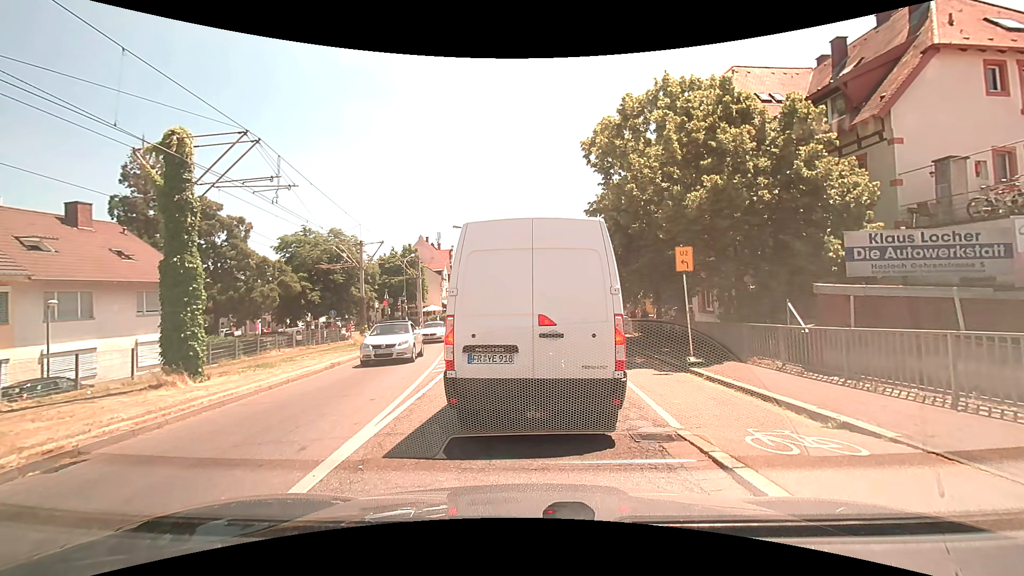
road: tertiary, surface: asphalt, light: Day
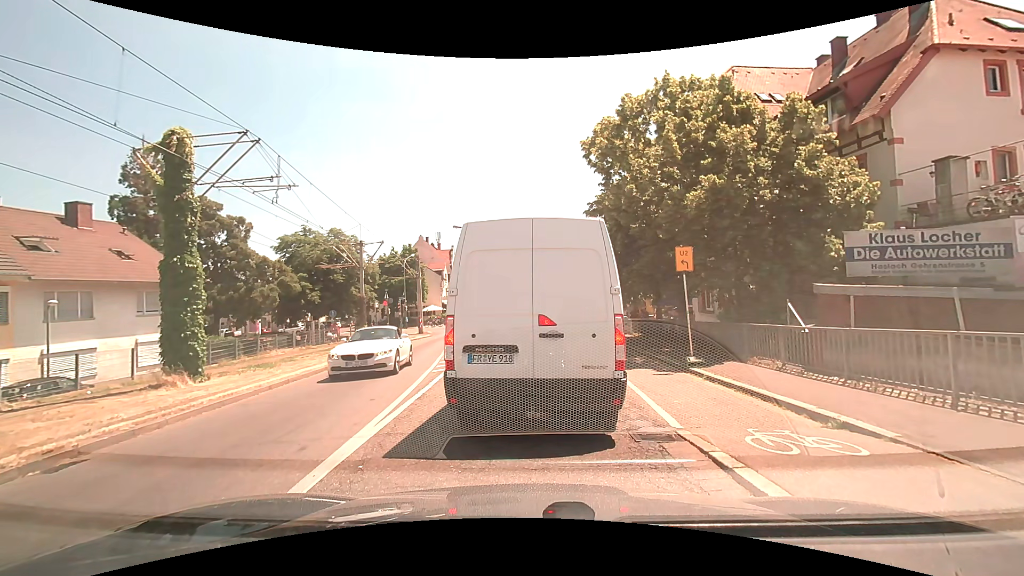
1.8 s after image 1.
(0.0, 0.0) m; 0°
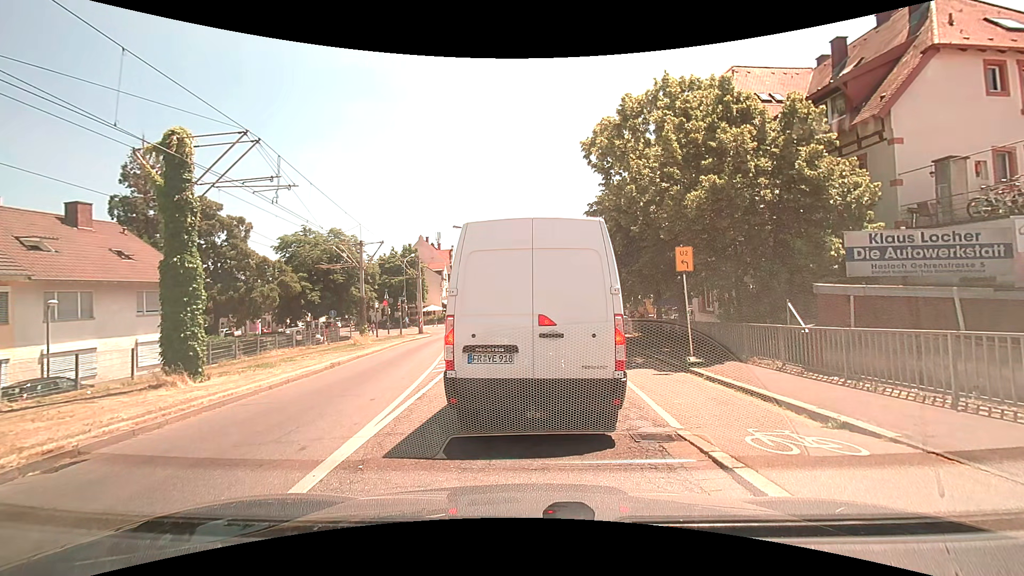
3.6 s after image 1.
(0.0, 0.0) m; 0°
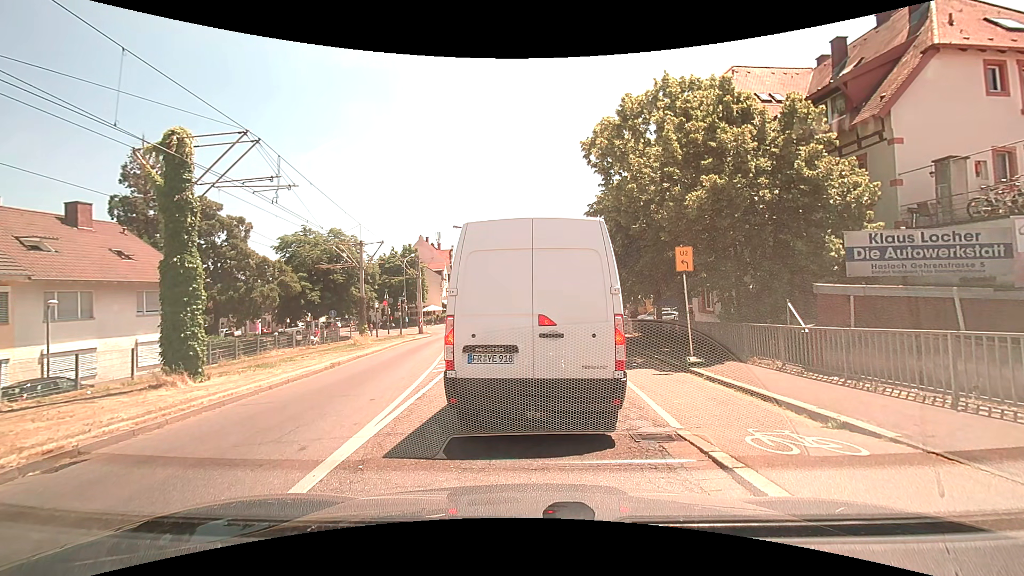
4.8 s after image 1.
(0.0, 0.0) m; 0°
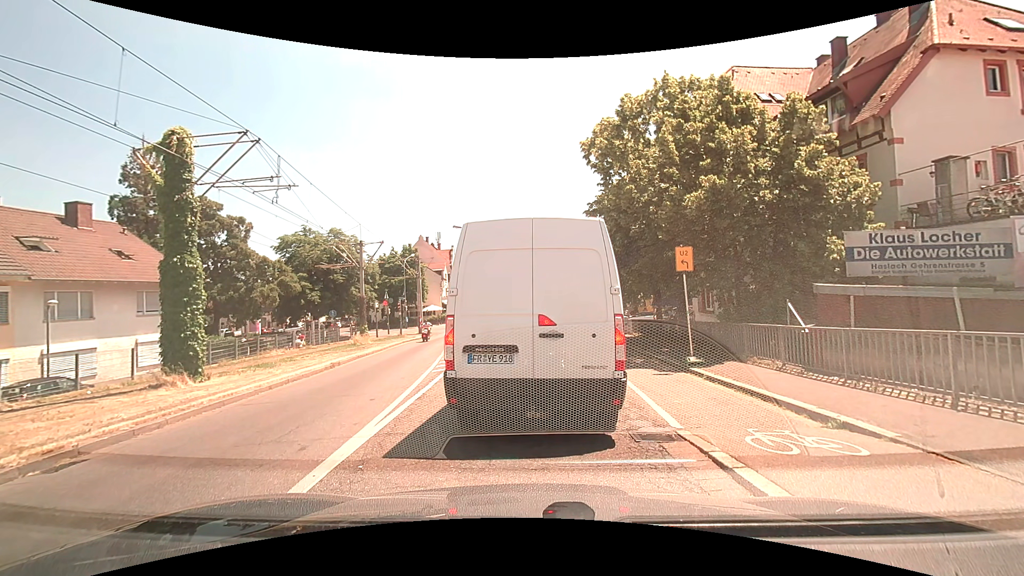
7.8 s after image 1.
(0.0, 0.0) m; 0°
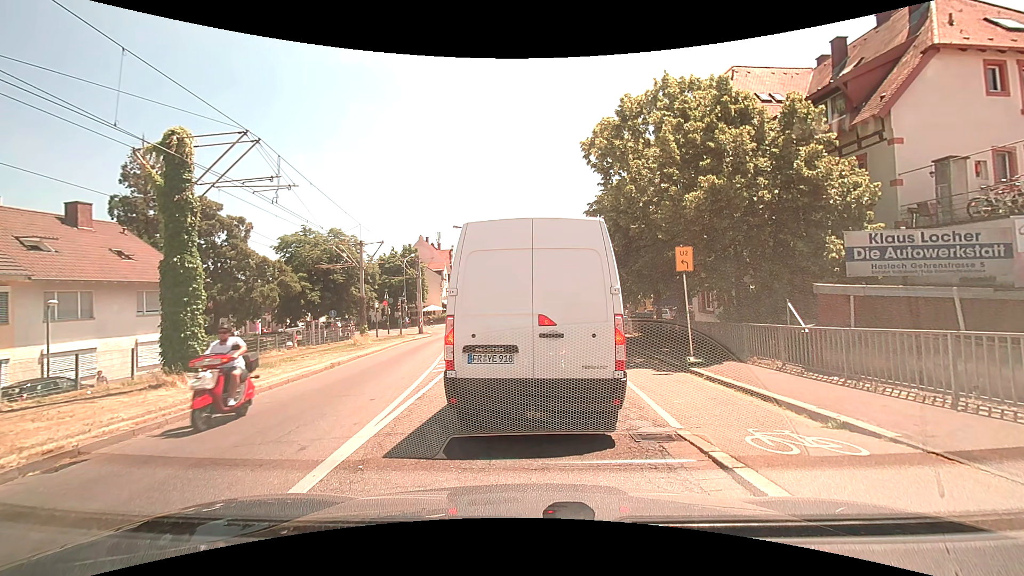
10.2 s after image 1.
(0.0, 0.0) m; 0°
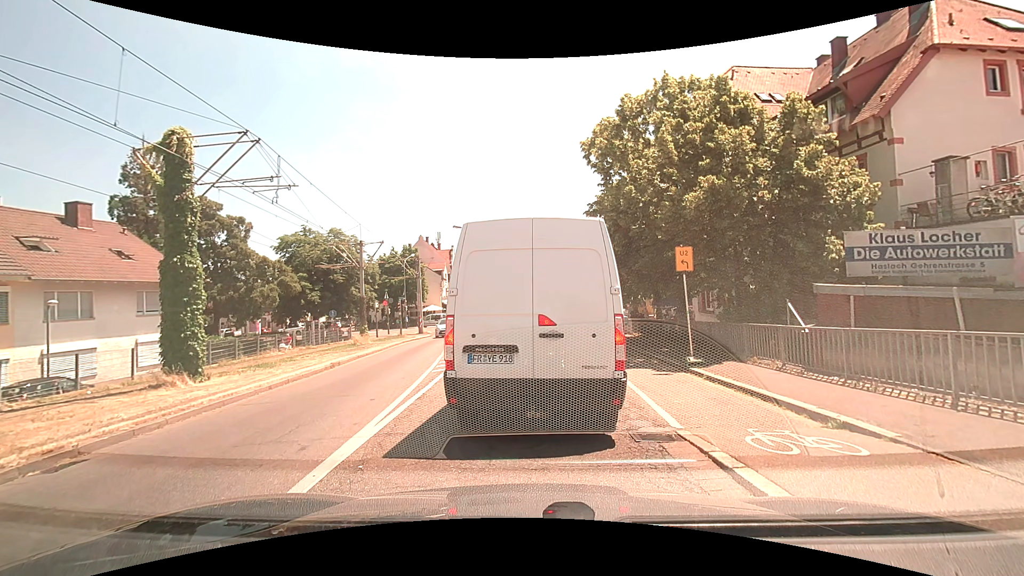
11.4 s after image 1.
(0.0, 0.0) m; 0°
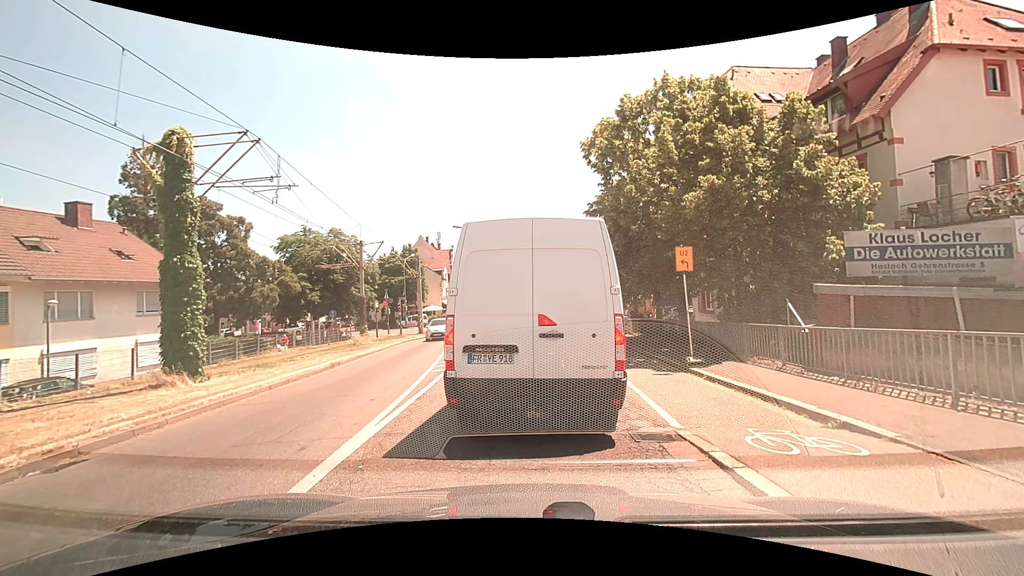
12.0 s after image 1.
(0.0, 0.0) m; 0°
